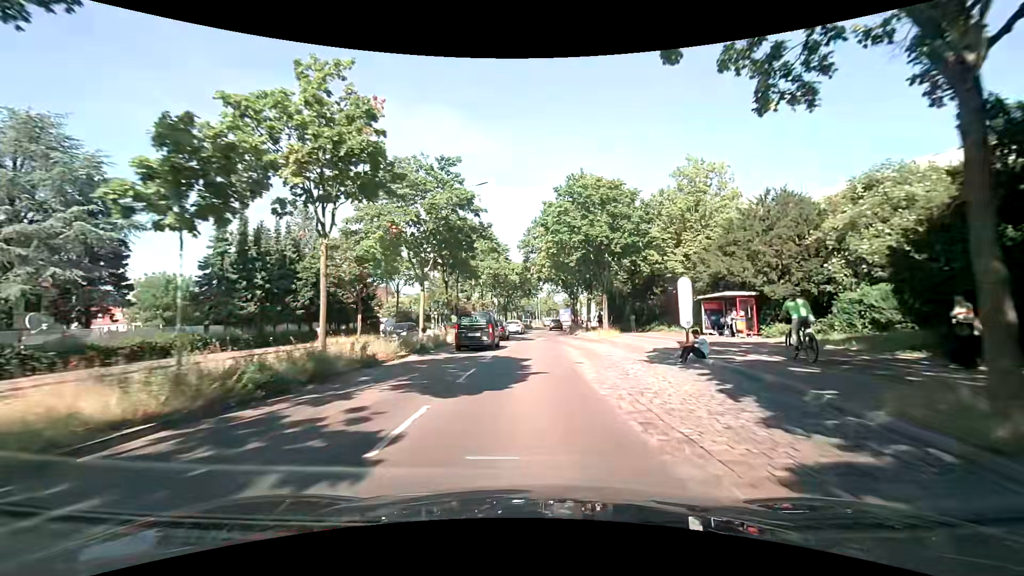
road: primary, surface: asphalt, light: Day
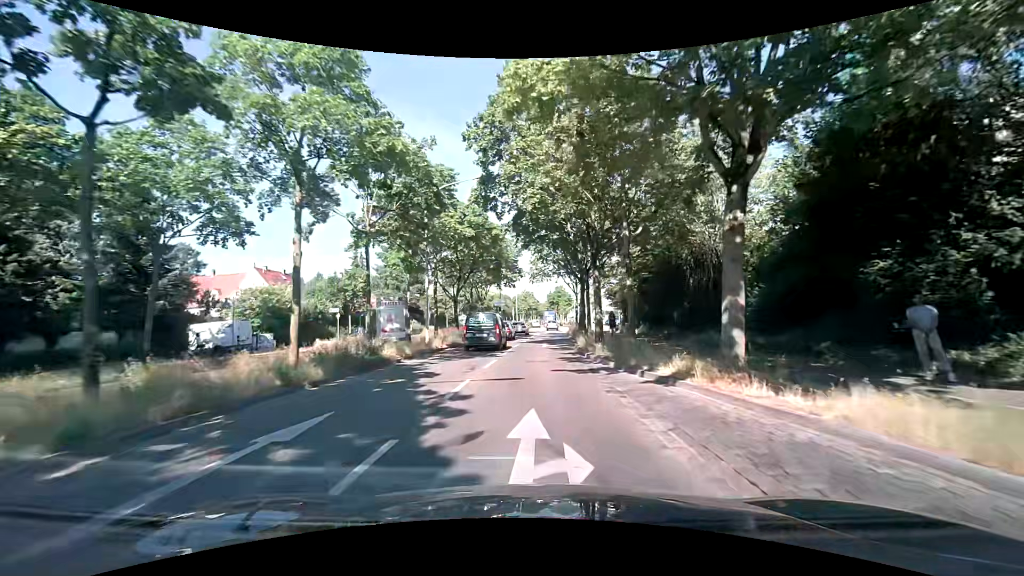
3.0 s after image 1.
(+0.9, +32.2) m; +3°
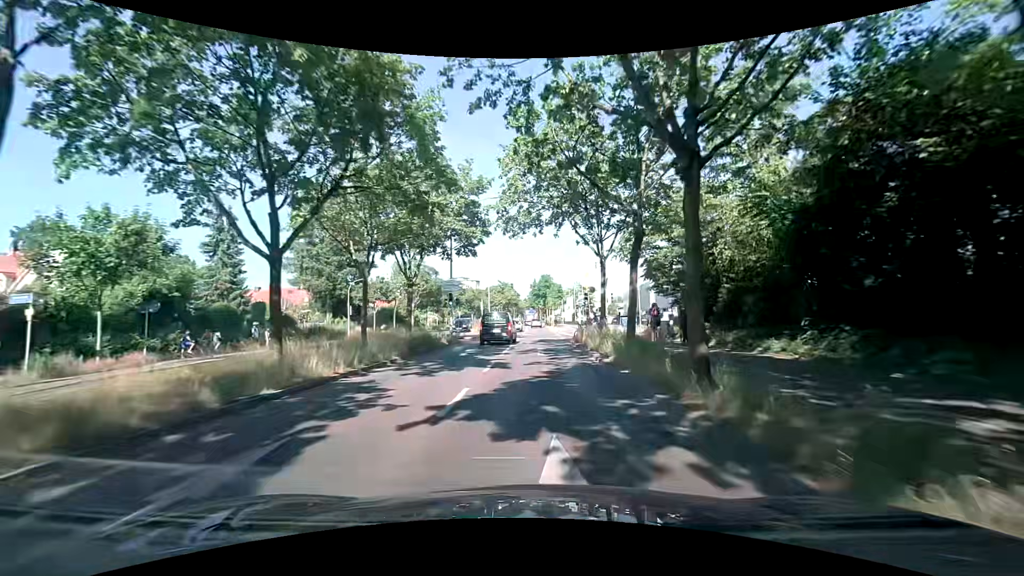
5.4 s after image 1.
(+0.6, +25.8) m; +2°
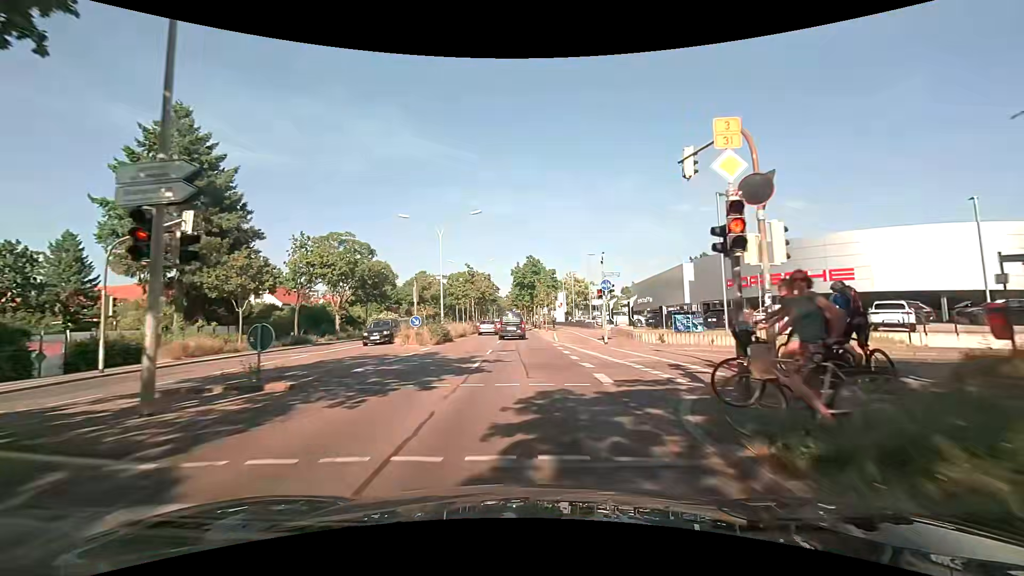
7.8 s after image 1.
(+0.4, +25.5) m; +2°
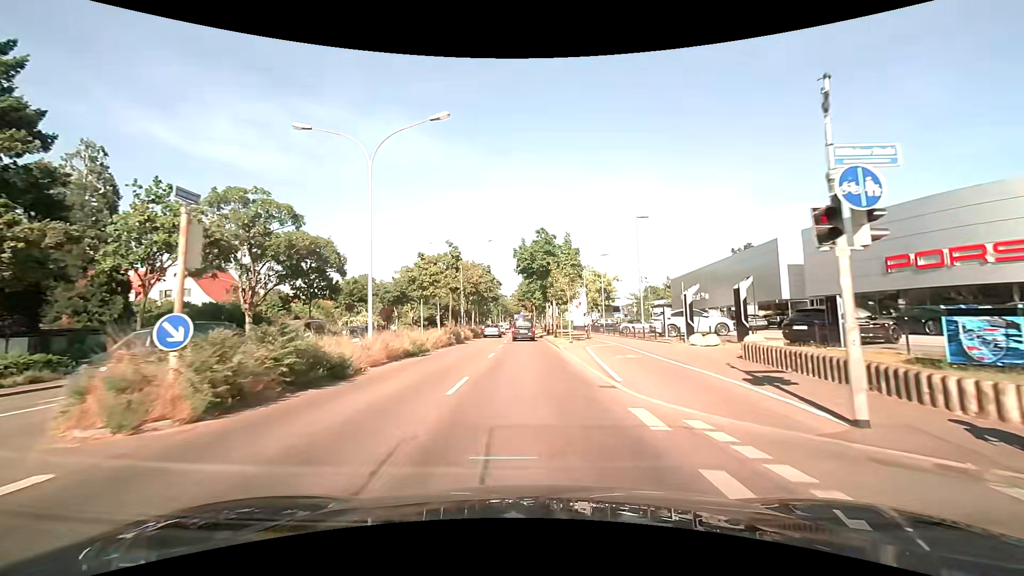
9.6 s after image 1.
(-0.1, +19.5) m; -1°
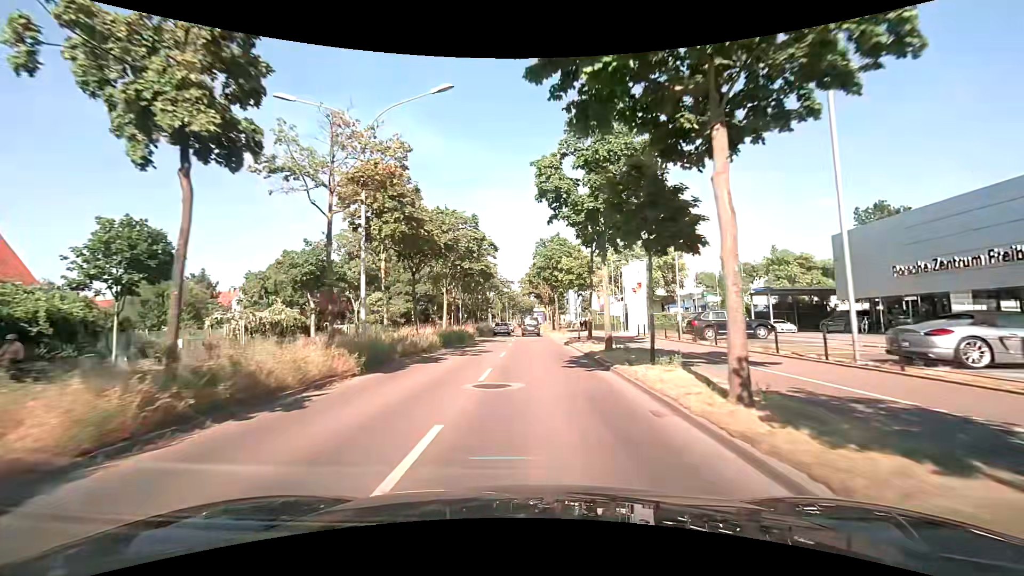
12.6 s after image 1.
(-0.5, +33.6) m; -1°
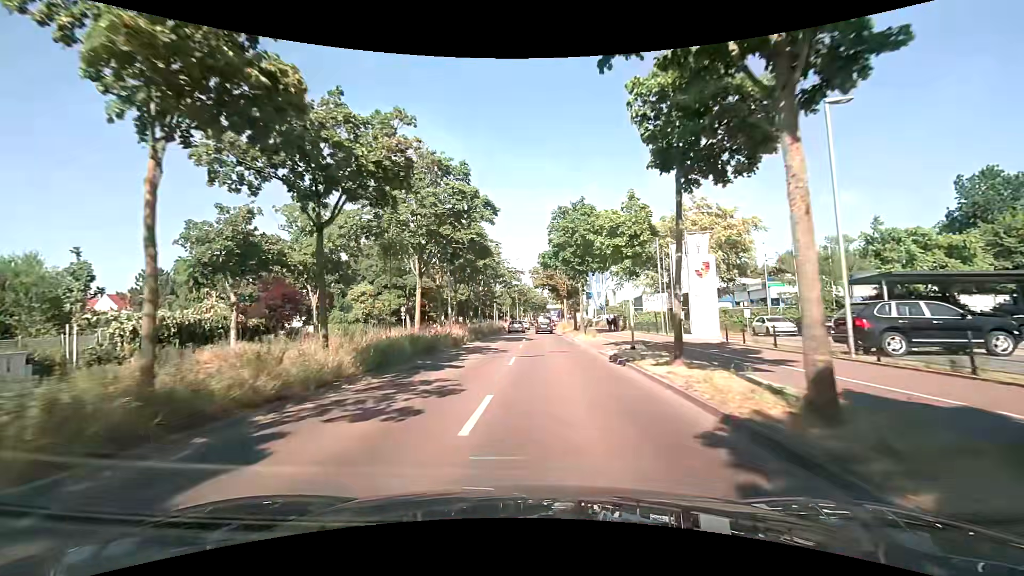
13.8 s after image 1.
(-0.1, +13.3) m; -2°
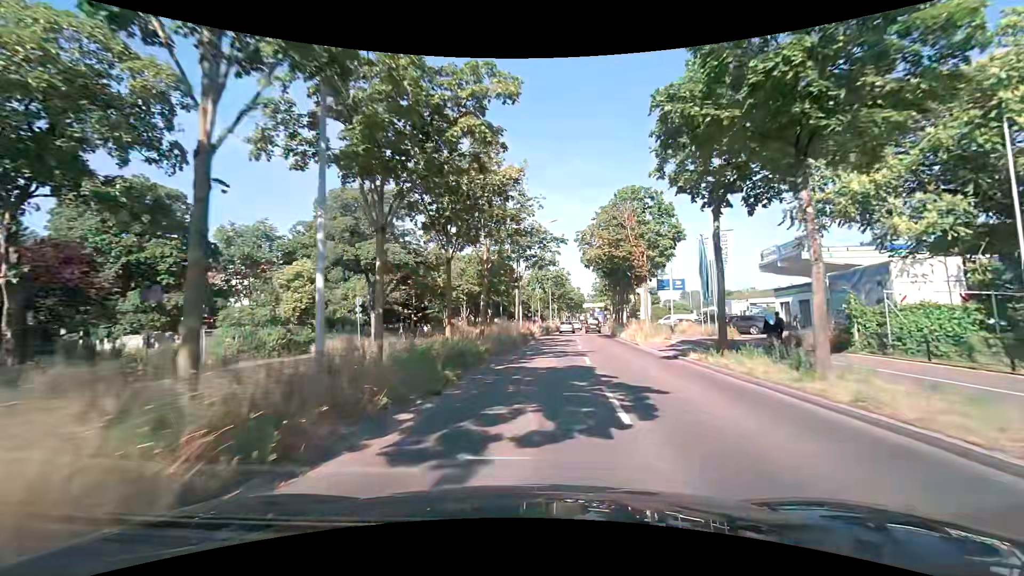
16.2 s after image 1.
(-1.2, +26.4) m; -4°
(0, +10) (+1, +20) (+2, +30) (+2, +40) (+4, +50) (+5, +60) (+6, +70) (+8, +80) (+9, +89) (+11, +99) m
